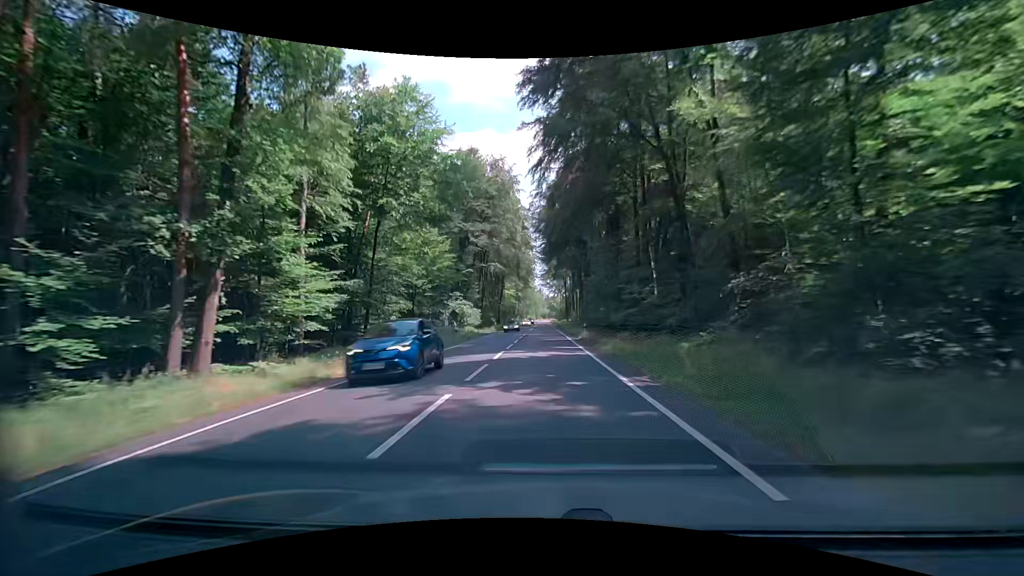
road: primary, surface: asphalt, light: Day
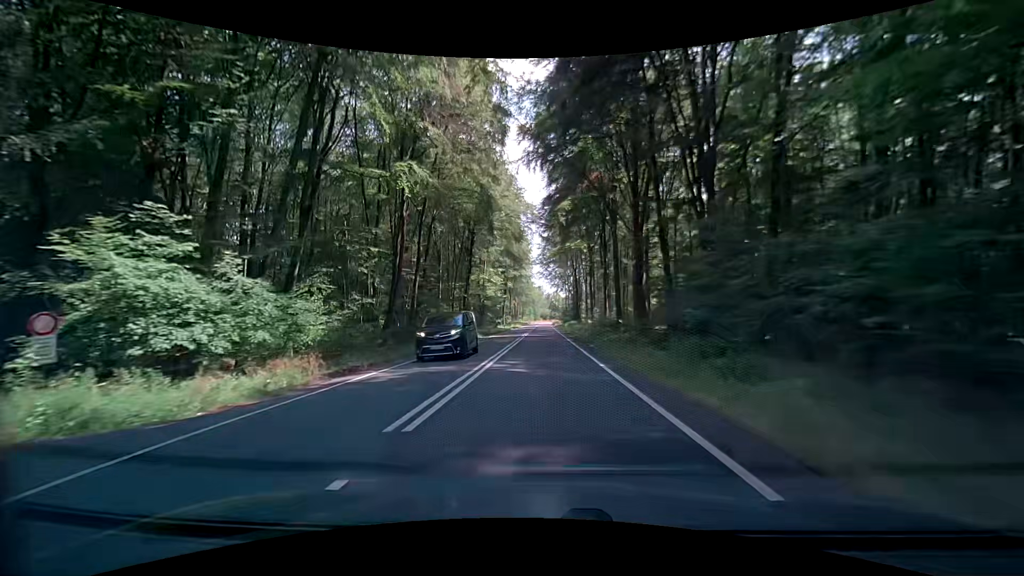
(+0.3, +53.6) m; 0°
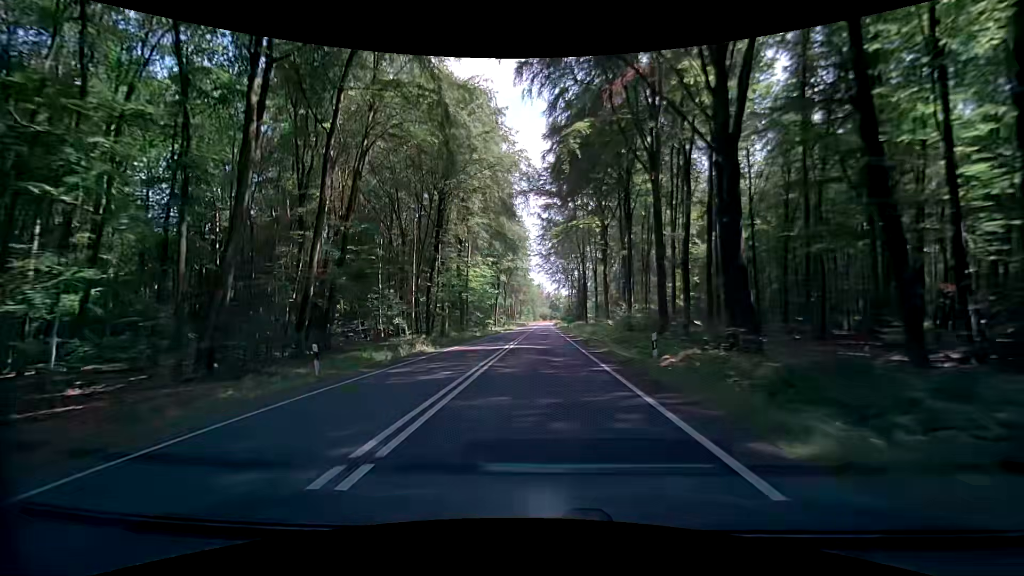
(+0.1, +21.5) m; 0°
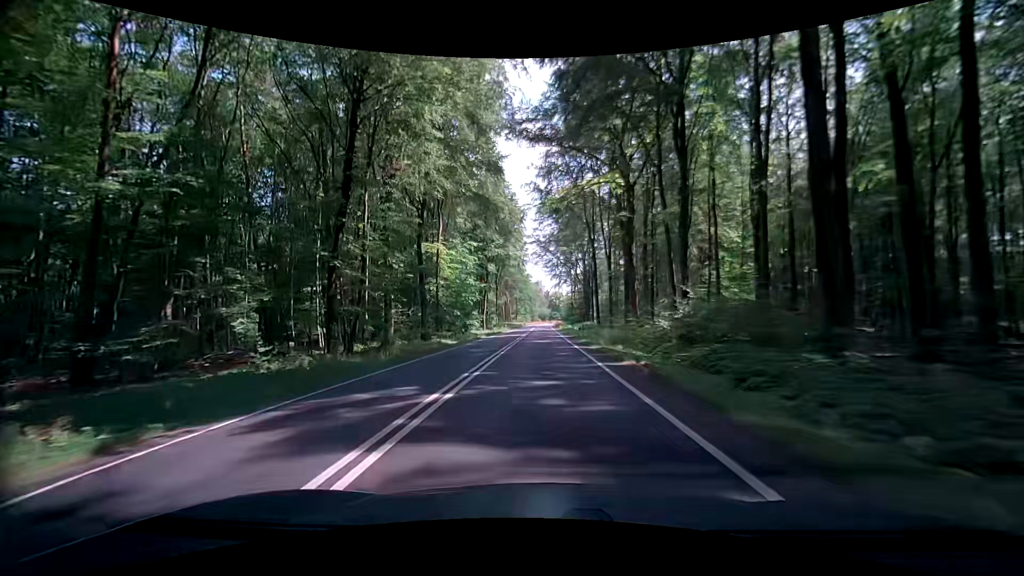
(-0.1, +21.5) m; -1°
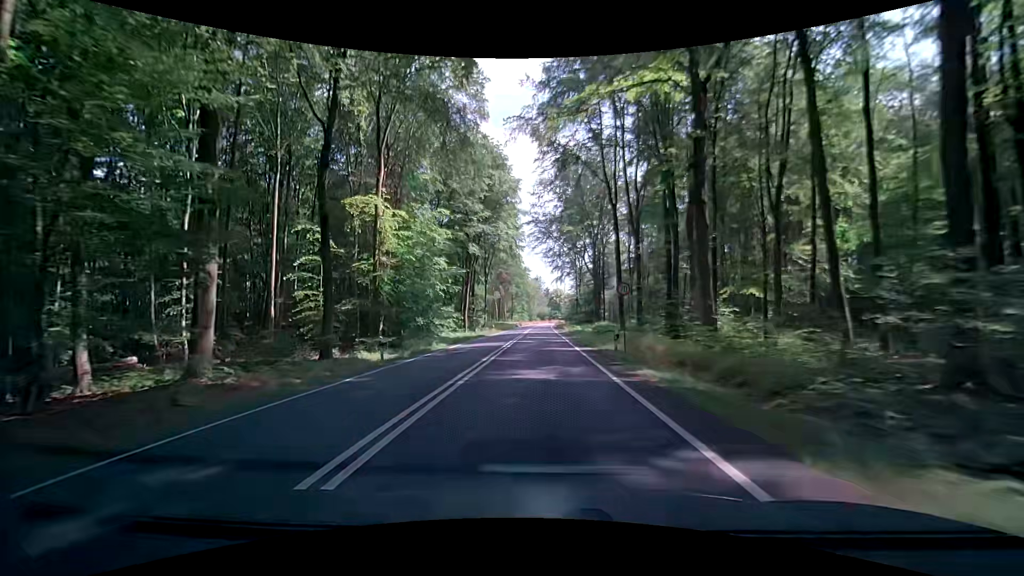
(+0.1, +21.5) m; 0°
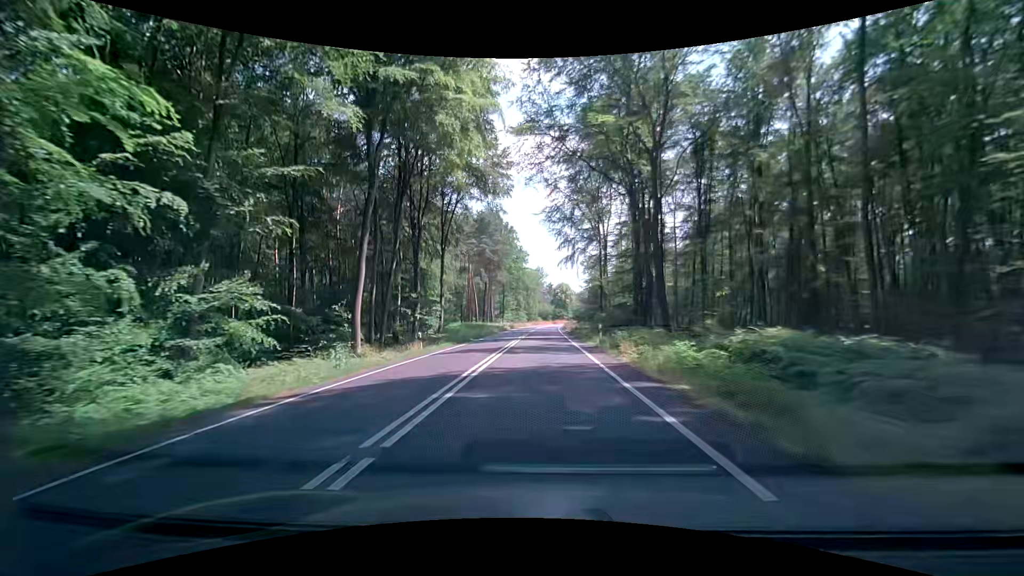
(+0.1, +42.9) m; 0°
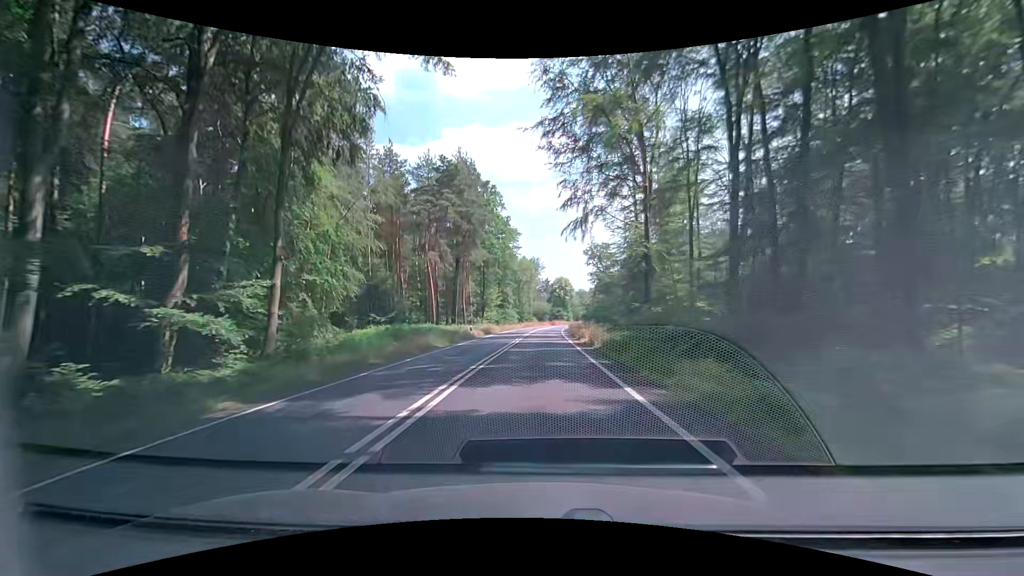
(-0.1, +32.2) m; 0°
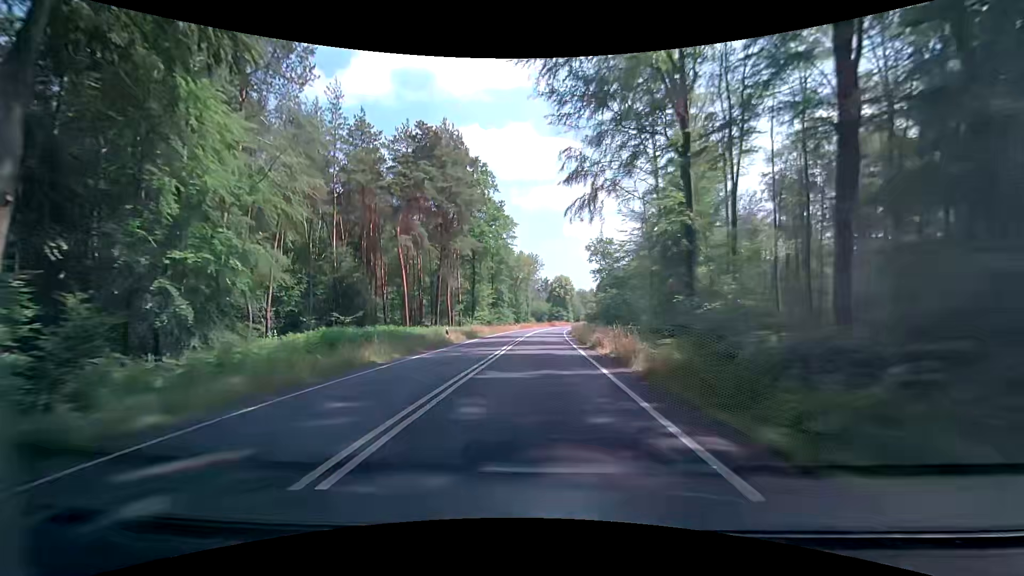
(0.0, +10.7) m; 0°
(0, +10) (0, +20) (0, +30) (0, +40) (0, +50) (+1, +60) (+1, +70) (+2, +80) (+3, +90) (+3, +100) m
